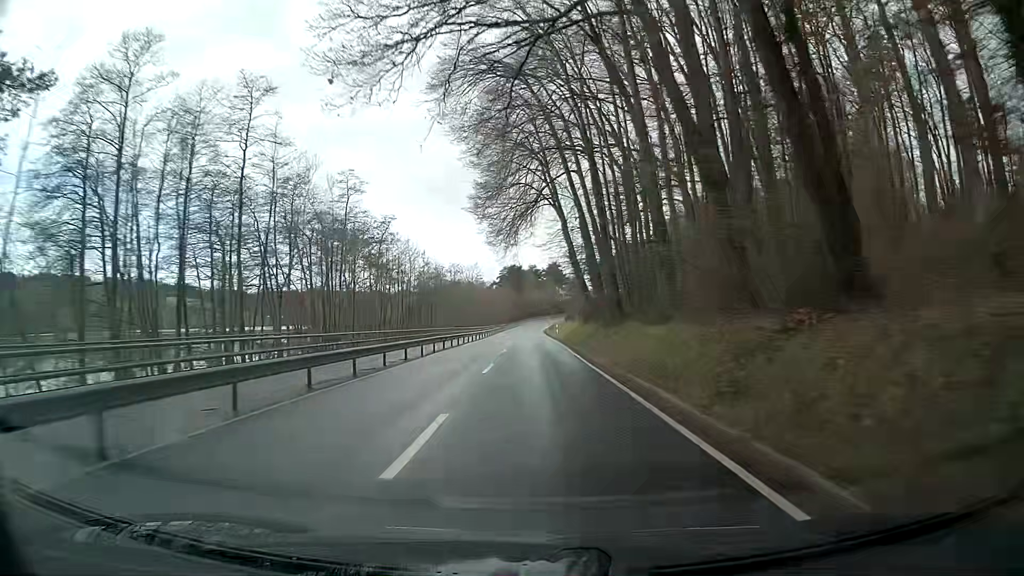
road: secondary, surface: asphalt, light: Day
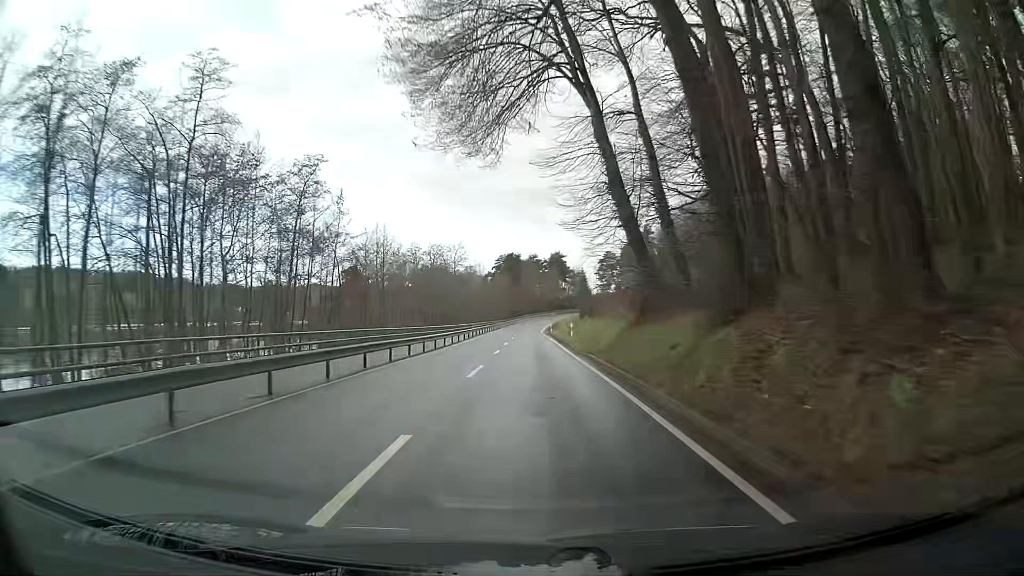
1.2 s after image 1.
(0.0, +26.0) m; 0°
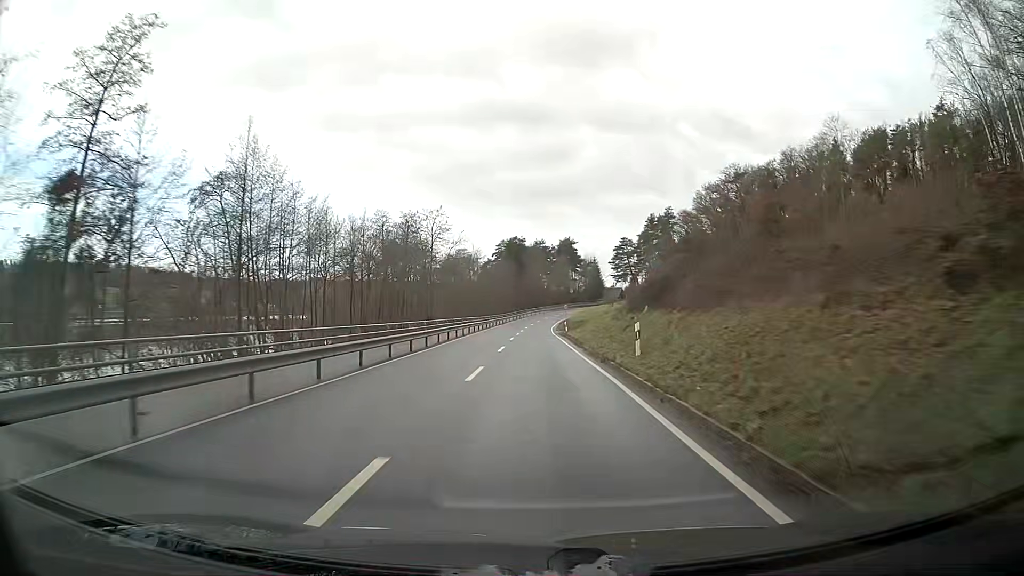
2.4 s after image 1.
(-0.1, +25.1) m; -1°
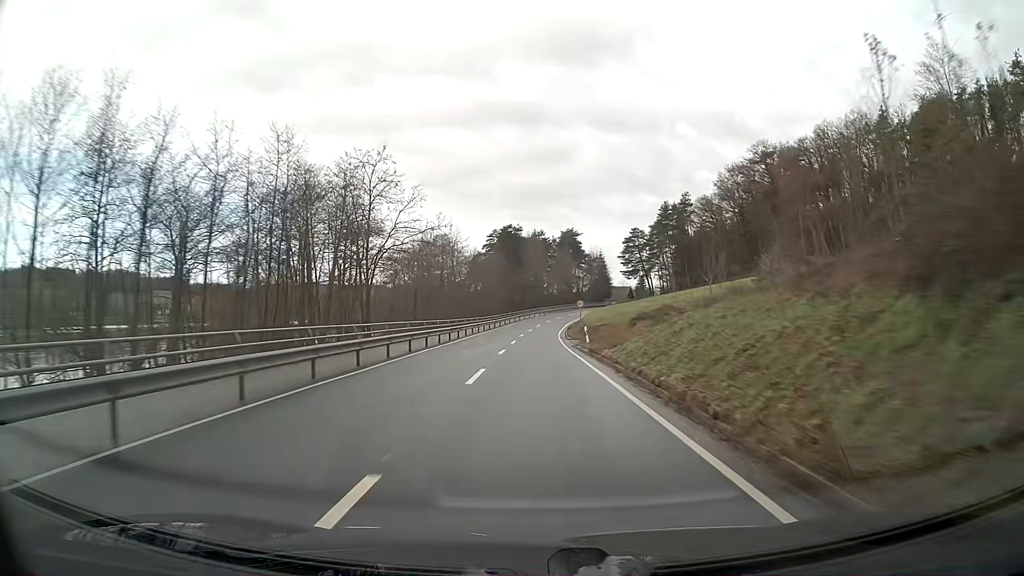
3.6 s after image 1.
(0.0, +24.8) m; 0°
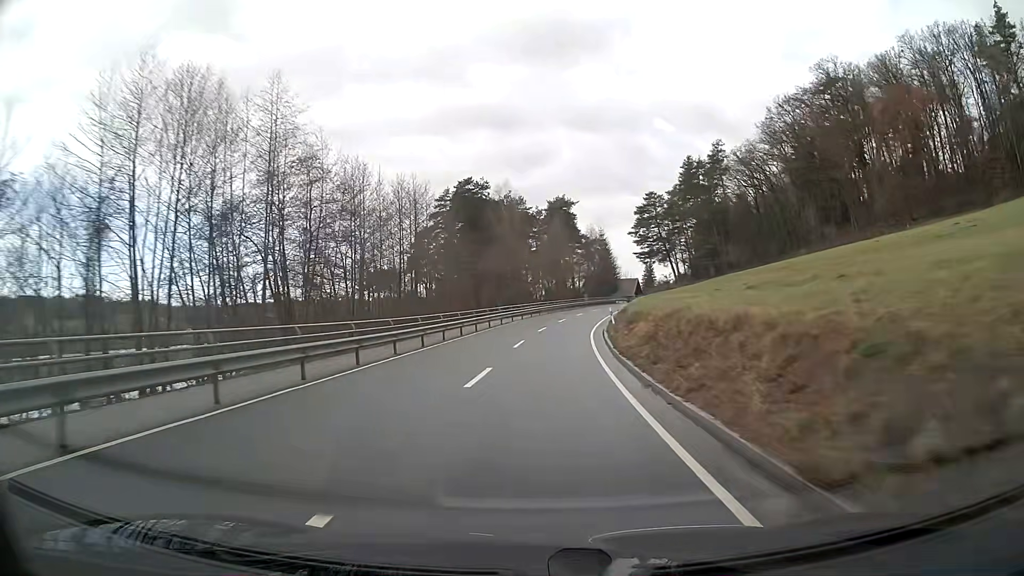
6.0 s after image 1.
(+0.8, +49.3) m; +2°
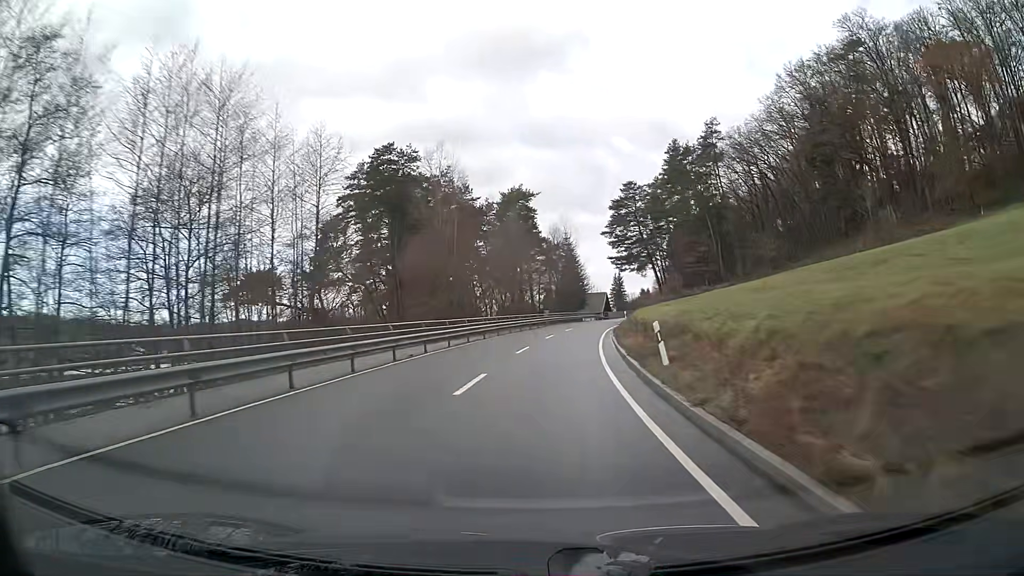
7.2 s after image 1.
(+0.8, +24.6) m; +4°
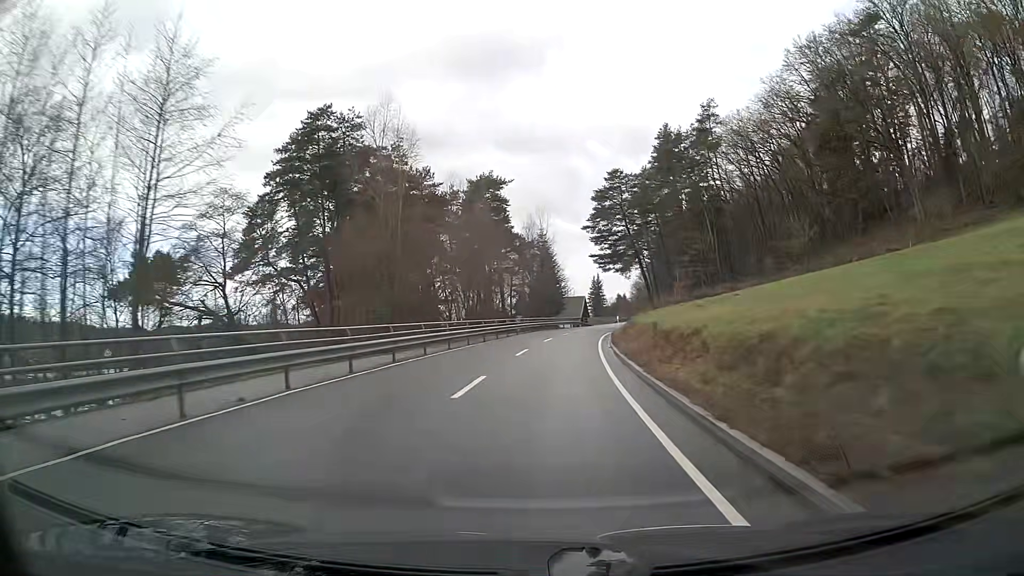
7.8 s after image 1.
(+0.2, +12.3) m; +2°
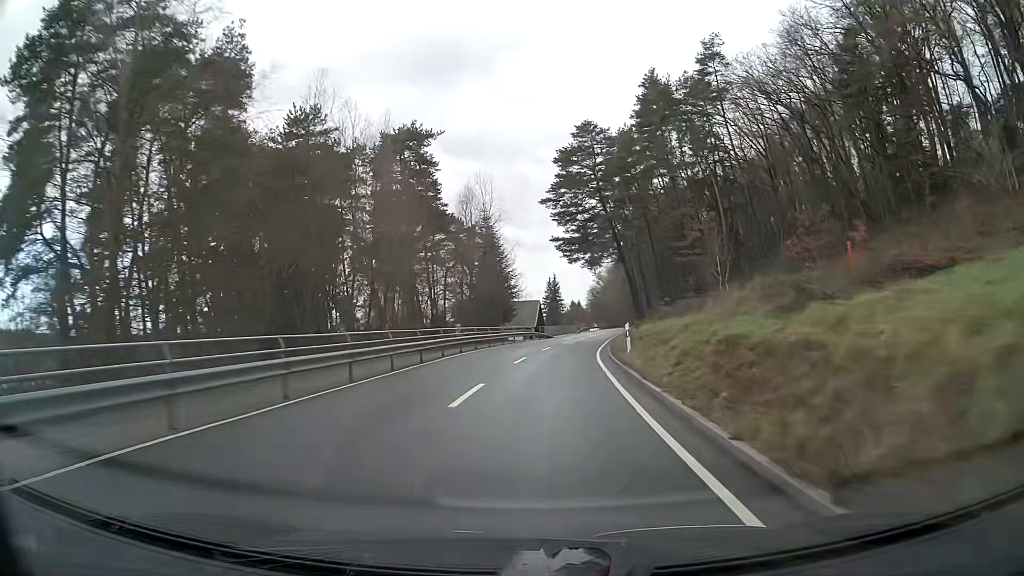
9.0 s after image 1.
(+0.9, +24.5) m; +4°
